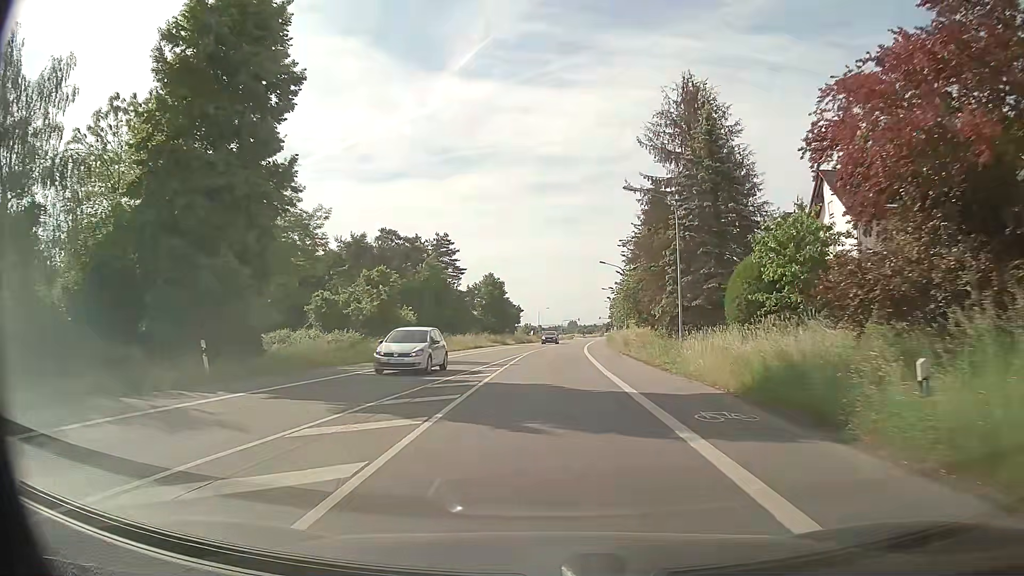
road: primary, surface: asphalt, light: Day
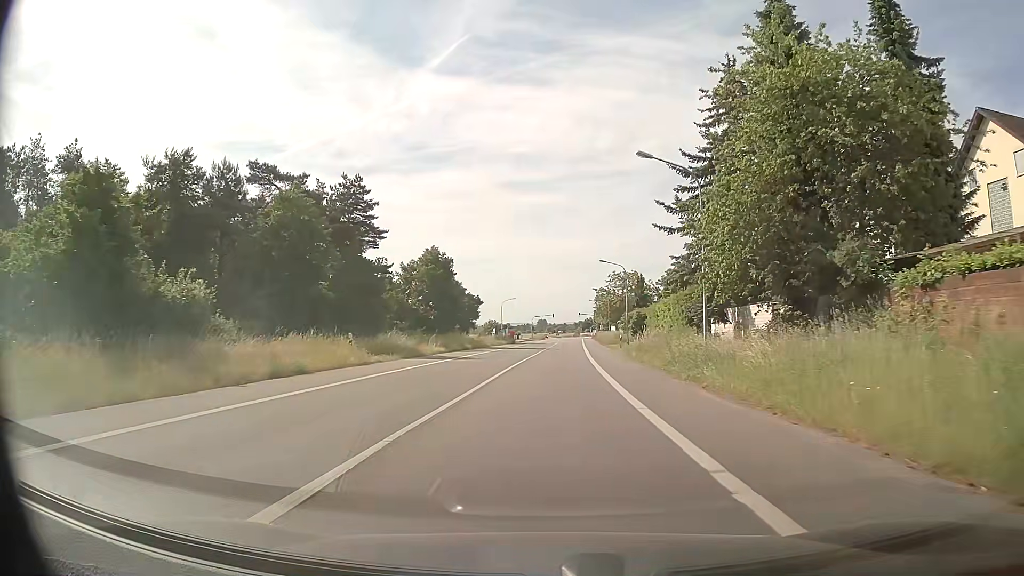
(+0.7, +39.4) m; +2°
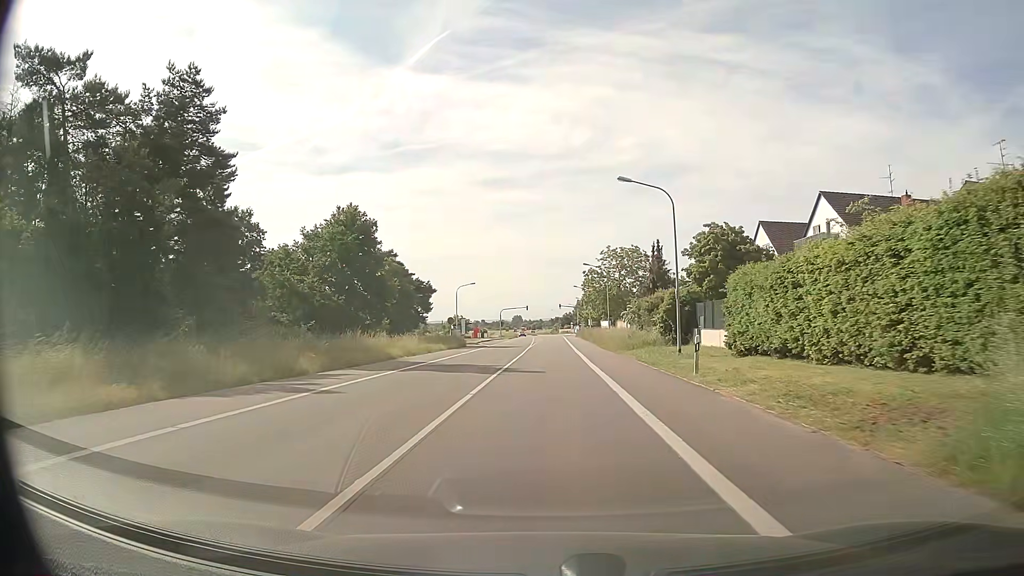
(+0.8, +32.4) m; +3°
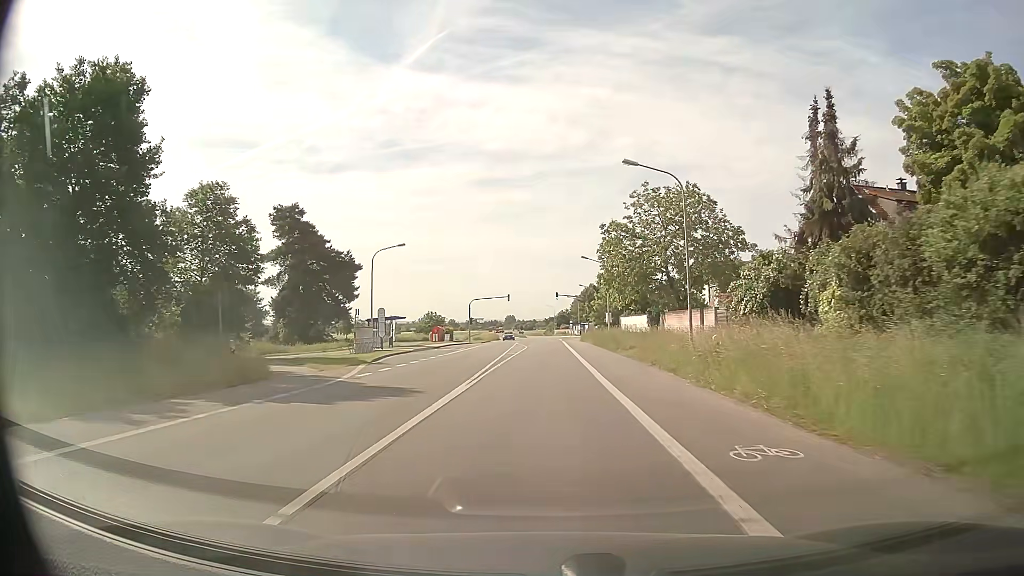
(+0.4, +41.0) m; 0°
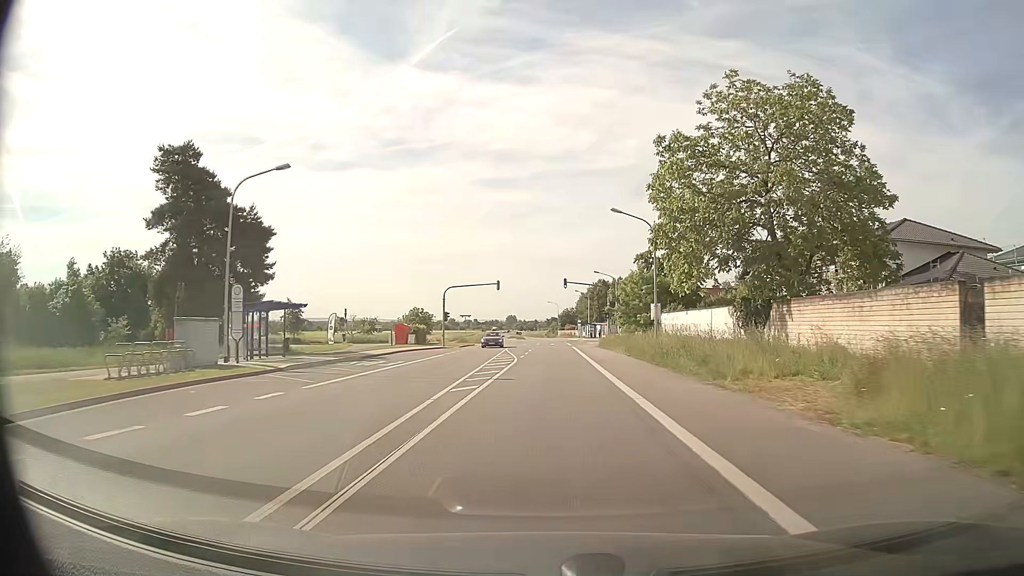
(-0.2, +24.4) m; 0°
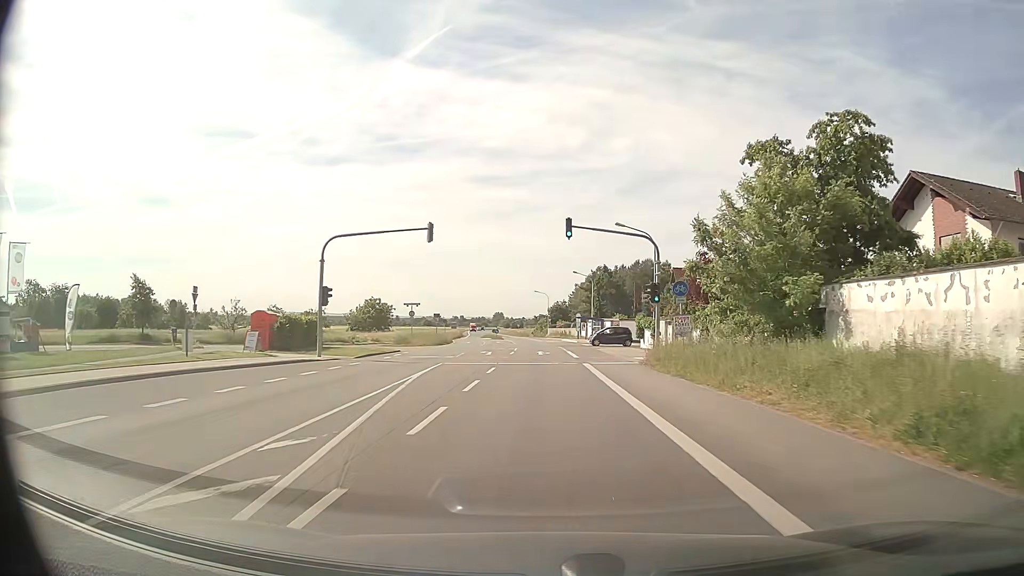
(+0.4, +32.7) m; +1°
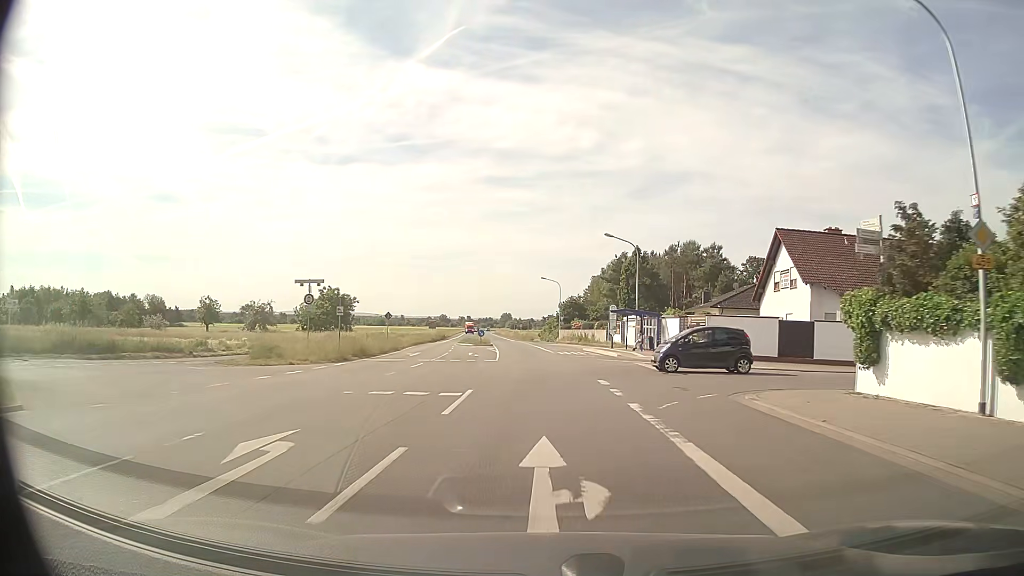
(-0.1, +32.1) m; -1°
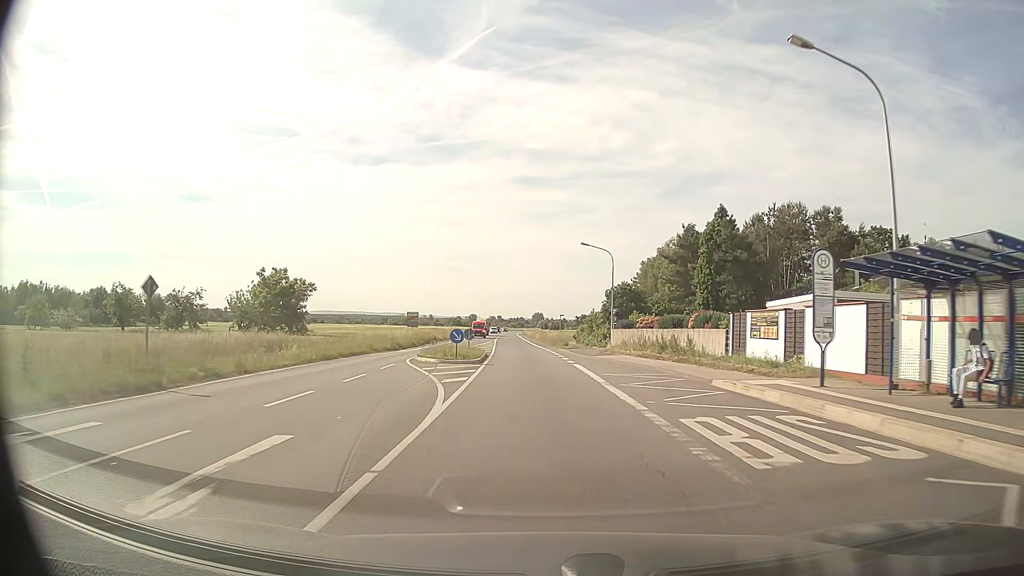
(-0.6, +32.4) m; -2°
(0, +10) (0, +20) (-1, +30) (-2, +40) (-2, +50) (-3, +60) (-4, +70) (-4, +80) (-5, +90) (-5, +100) m
